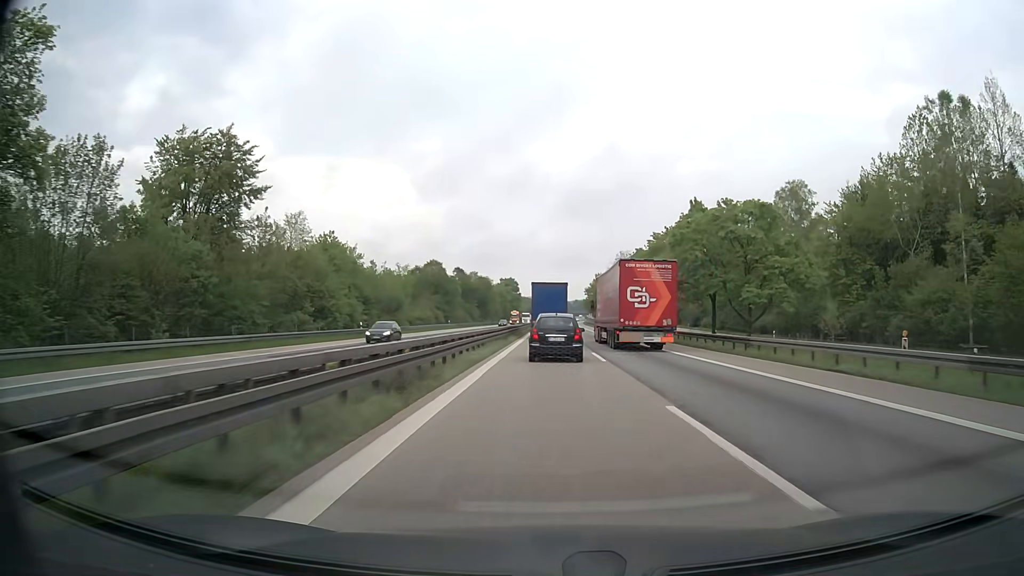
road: motorway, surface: asphalt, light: Day
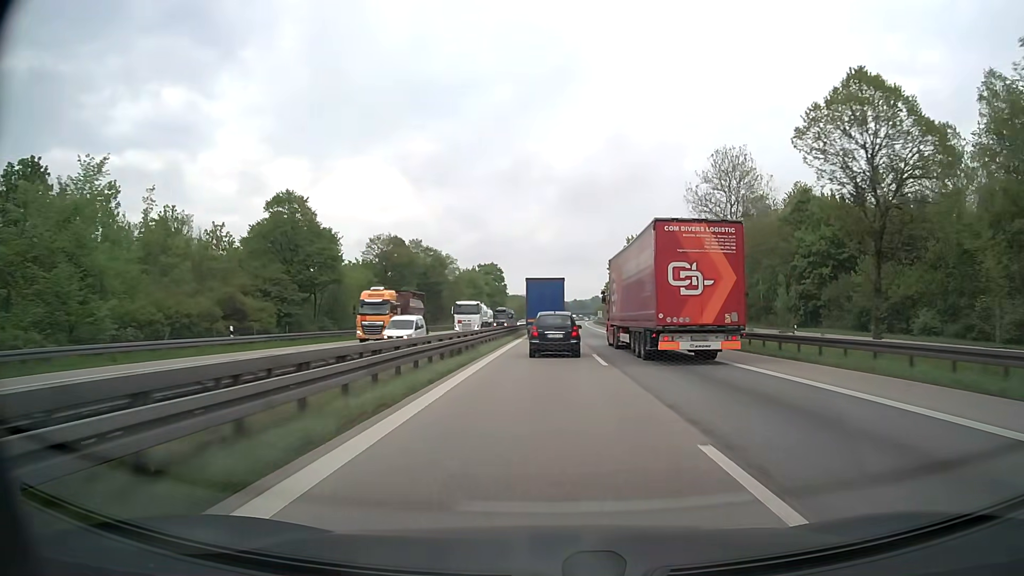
(+0.4, +77.6) m; 0°
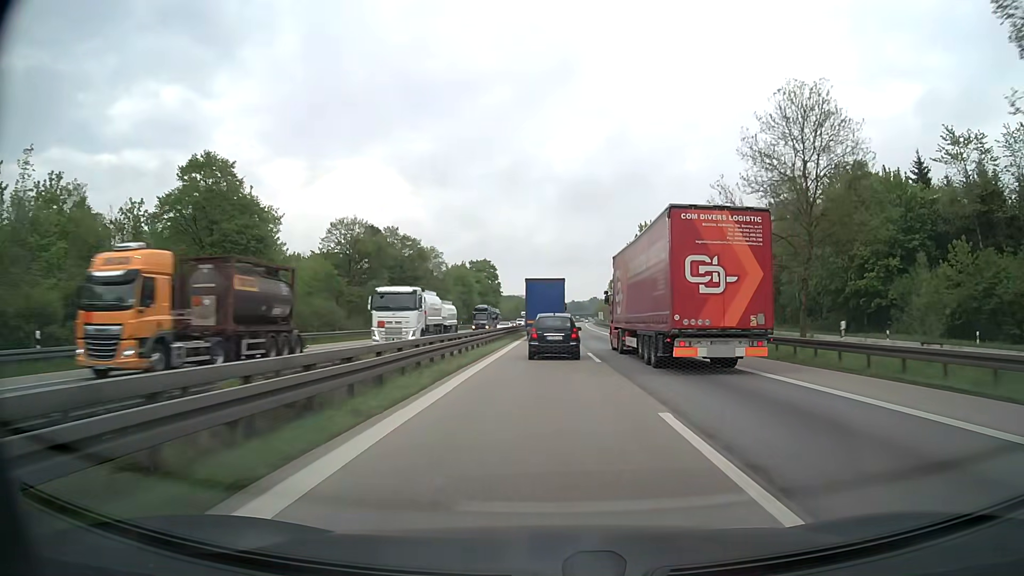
(0.0, +15.8) m; 0°
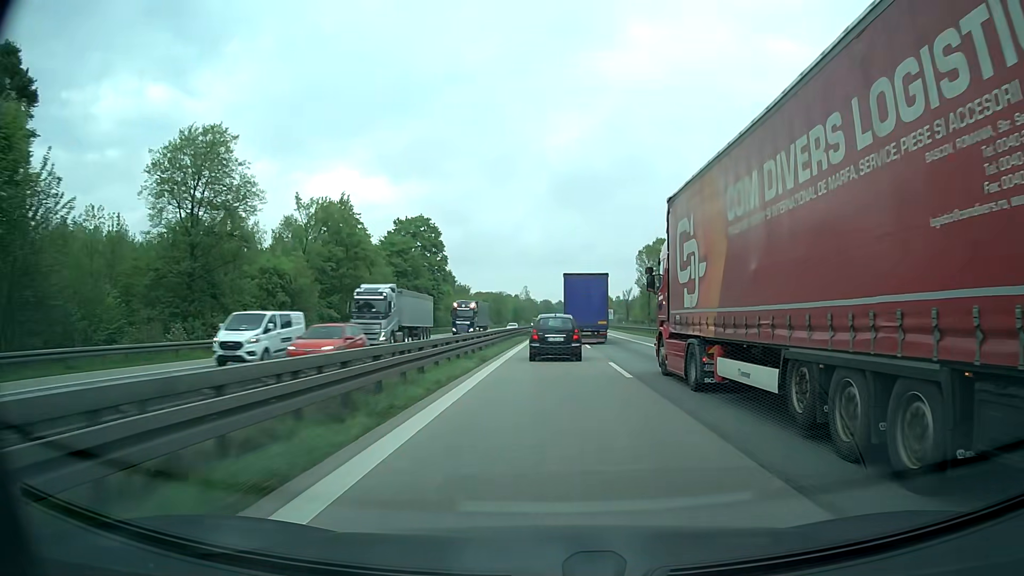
(+0.7, +79.5) m; +1°
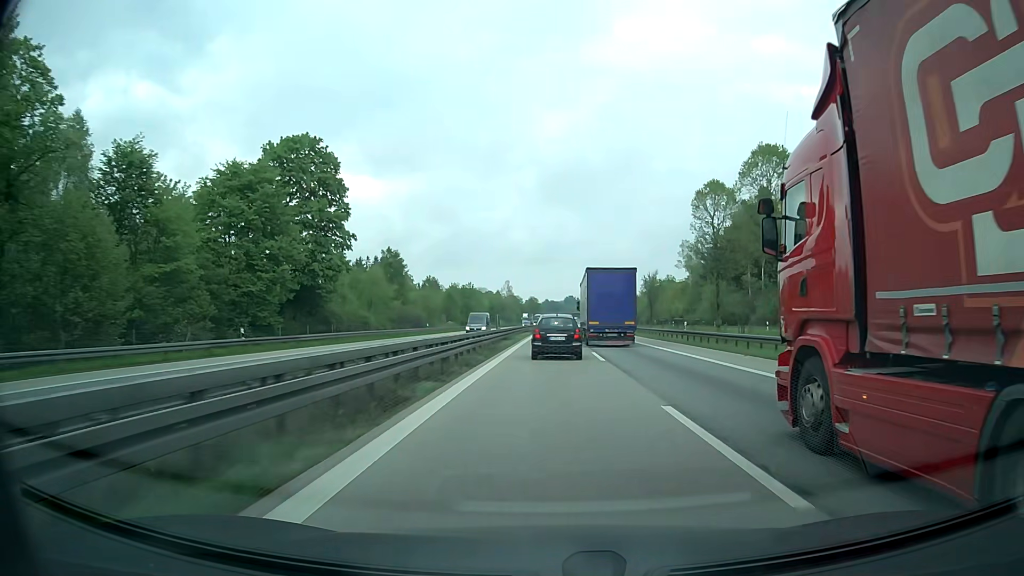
(+0.7, +48.8) m; +1°
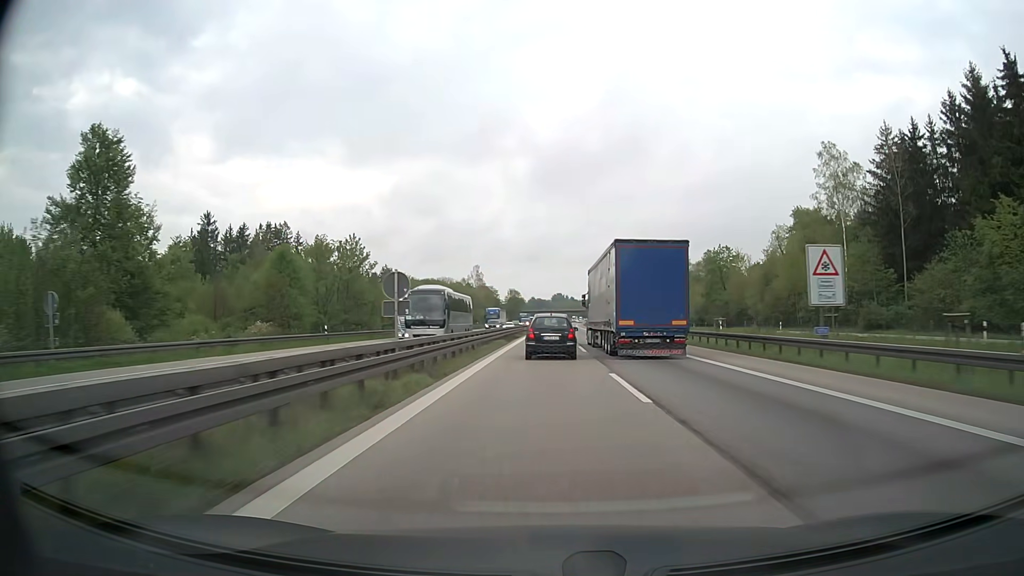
(+0.8, +86.3) m; +1°
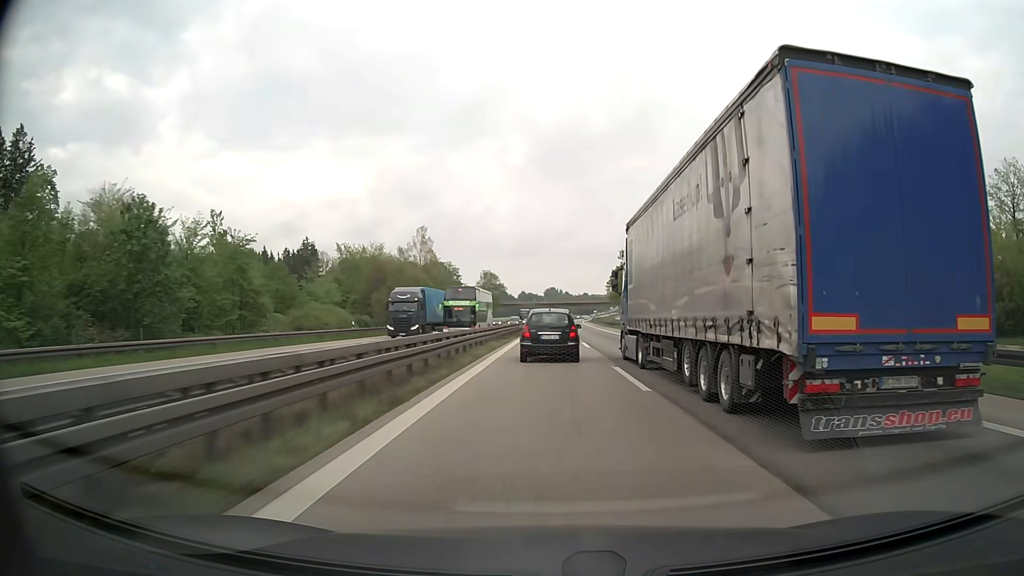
(+0.4, +91.0) m; +1°
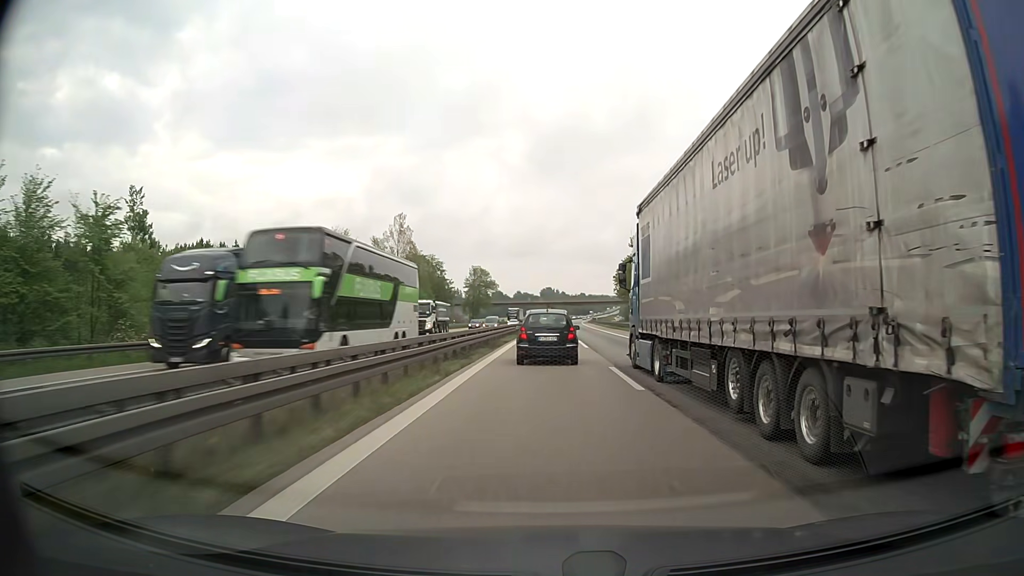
(0.0, +18.2) m; 0°
(0, +10) (0, +20) (0, +30) (0, +40) (0, +50) (0, +60) (0, +70) (0, +80) (+1, +90) (+1, +100) m
